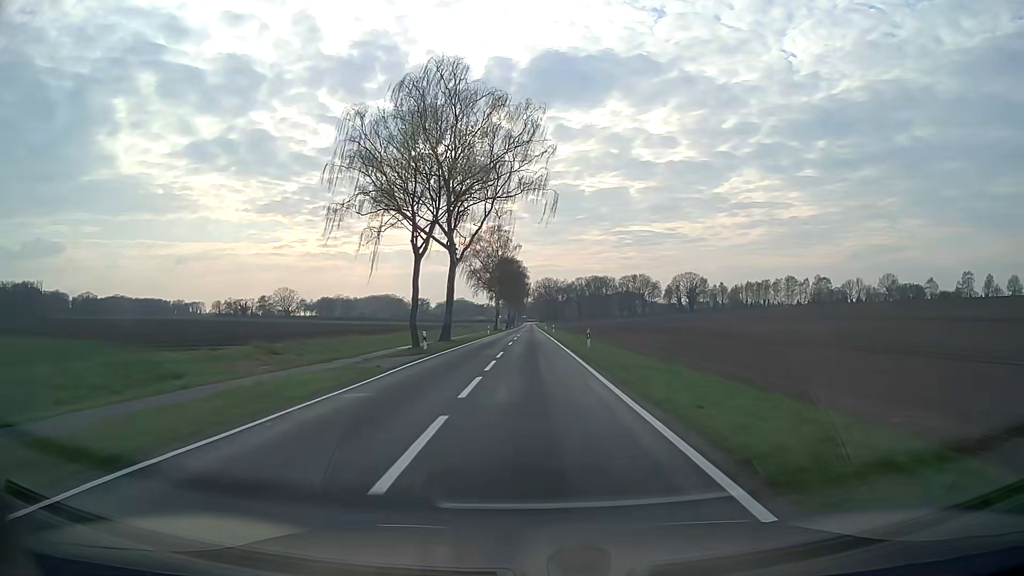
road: tertiary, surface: asphalt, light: Day
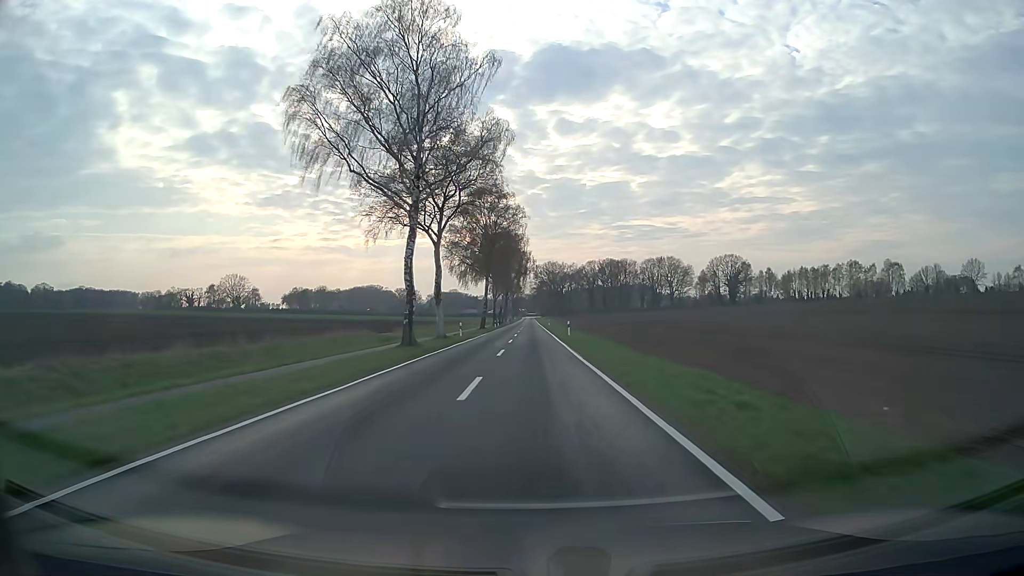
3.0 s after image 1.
(-0.1, +77.4) m; 0°
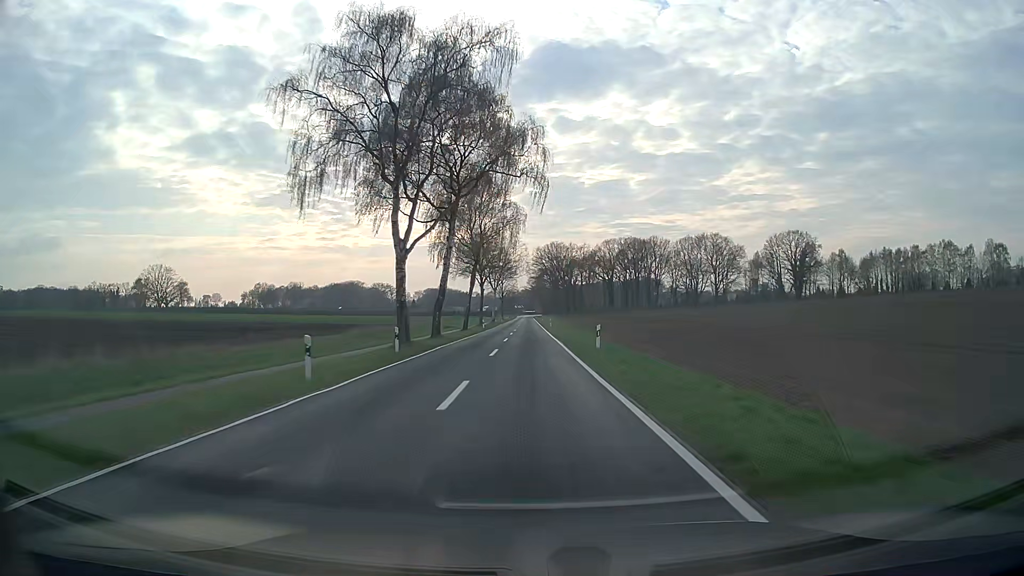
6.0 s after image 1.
(+0.2, +76.9) m; 0°
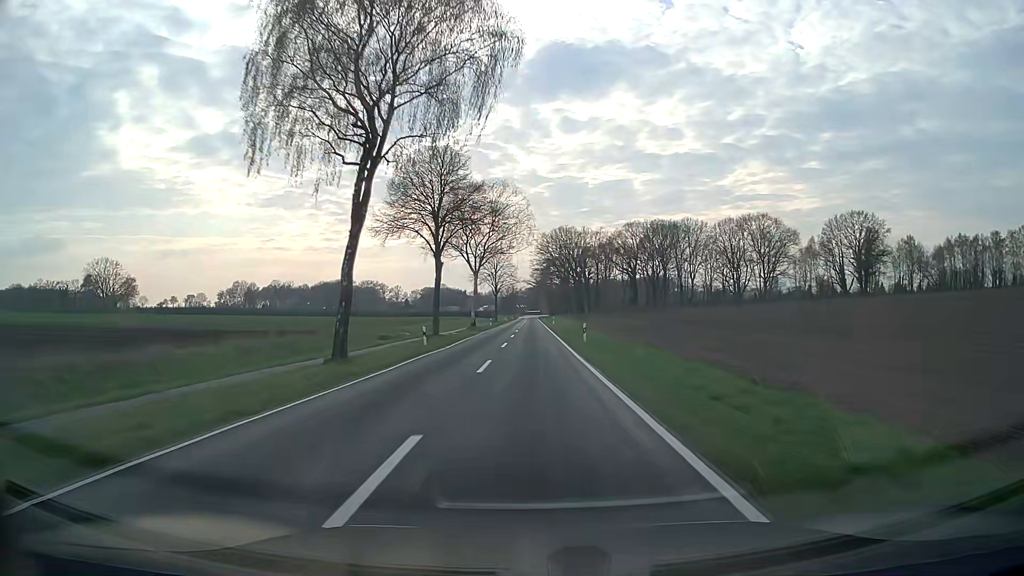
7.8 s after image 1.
(-0.3, +44.2) m; -1°
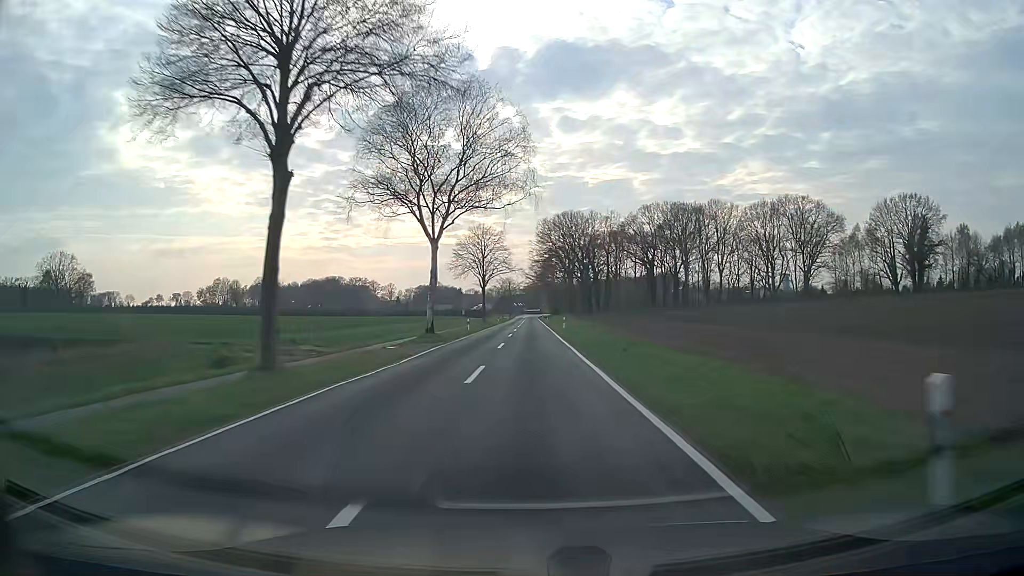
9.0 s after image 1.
(+0.1, +28.1) m; 0°
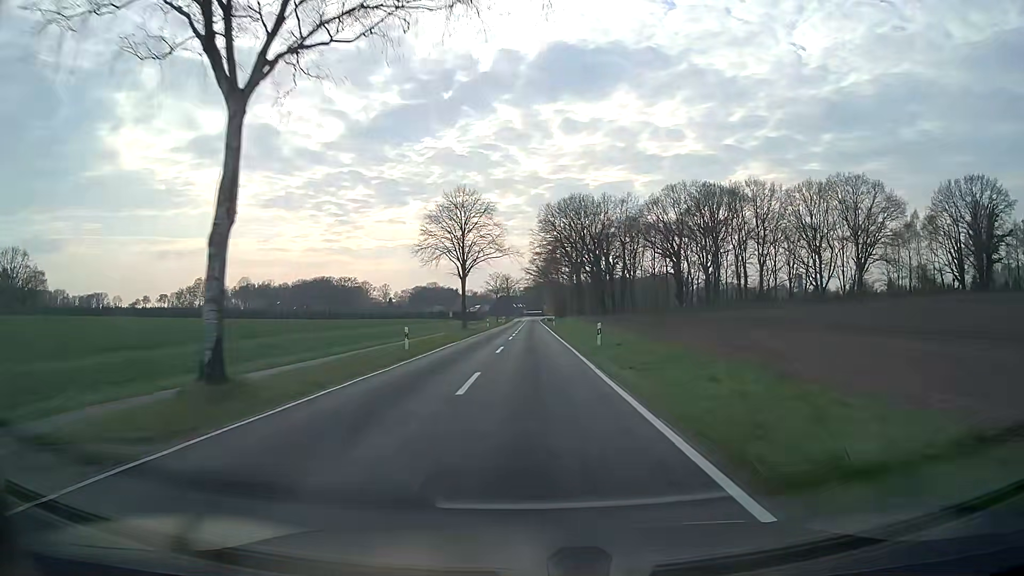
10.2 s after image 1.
(0.0, +27.0) m; 0°
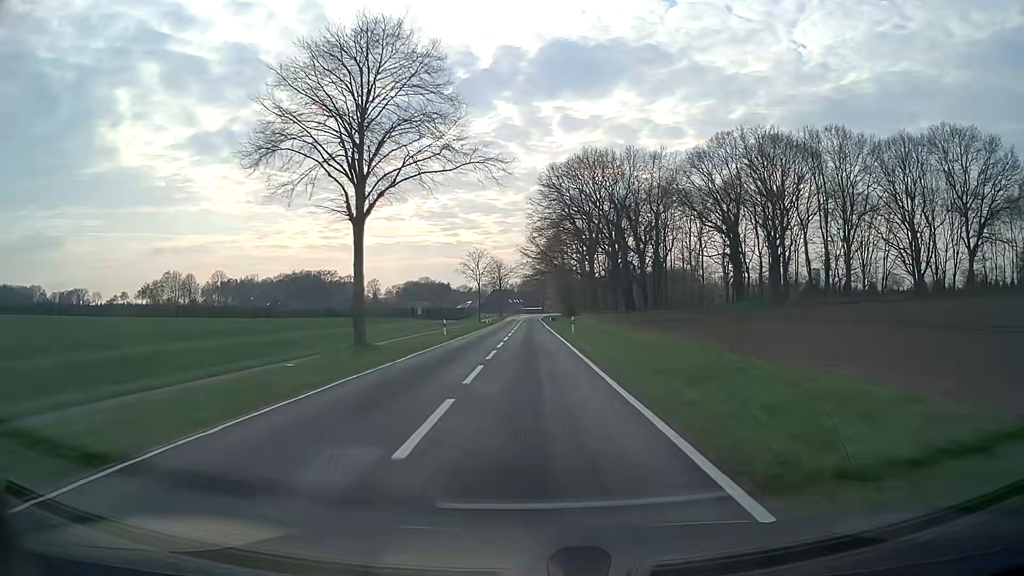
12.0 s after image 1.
(+0.1, +36.9) m; 0°
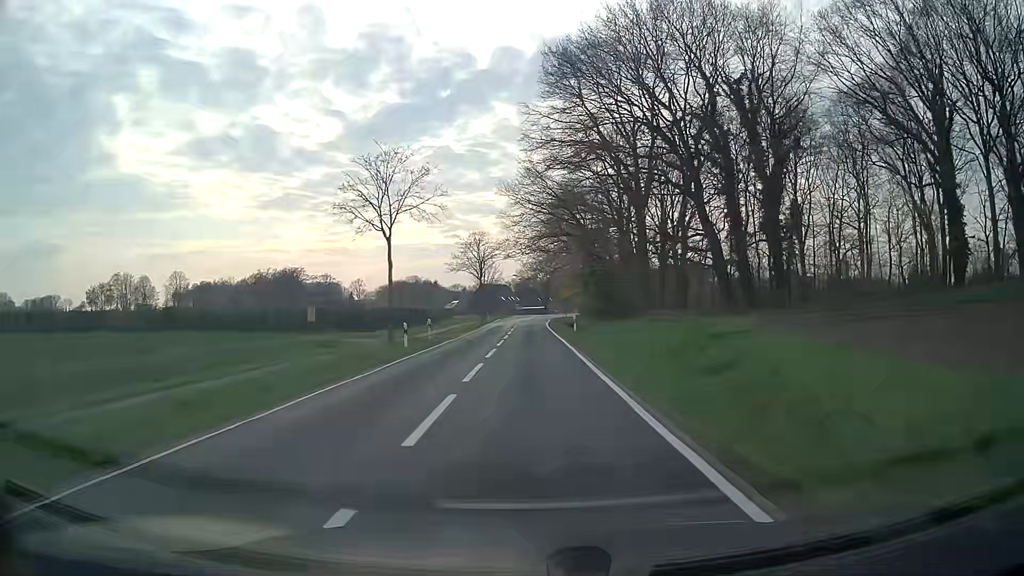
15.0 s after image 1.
(0.0, +50.4) m; 0°
(0, +10) (0, +20) (0, +30) (0, +40) (0, +50) (0, +60) (0, +70) (0, +80) (0, +90) (+1, +100) m
